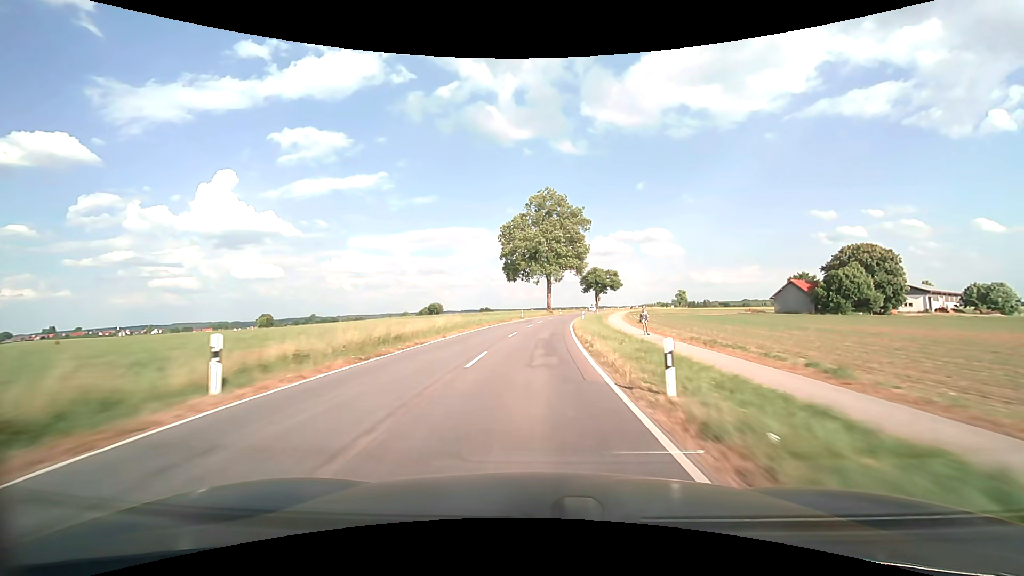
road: tertiary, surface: asphalt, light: Day
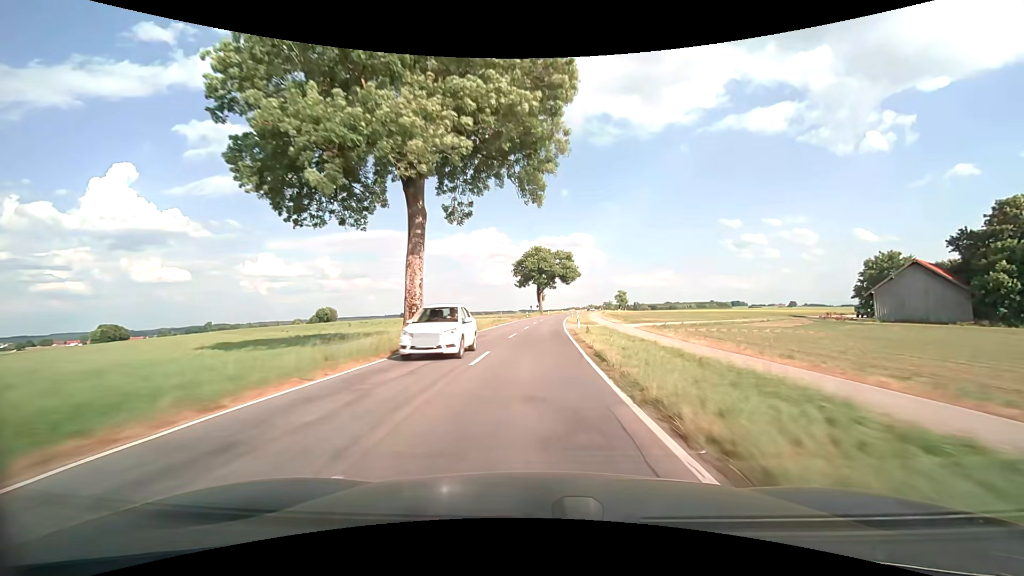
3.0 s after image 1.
(+4.2, +69.4) m; +8°
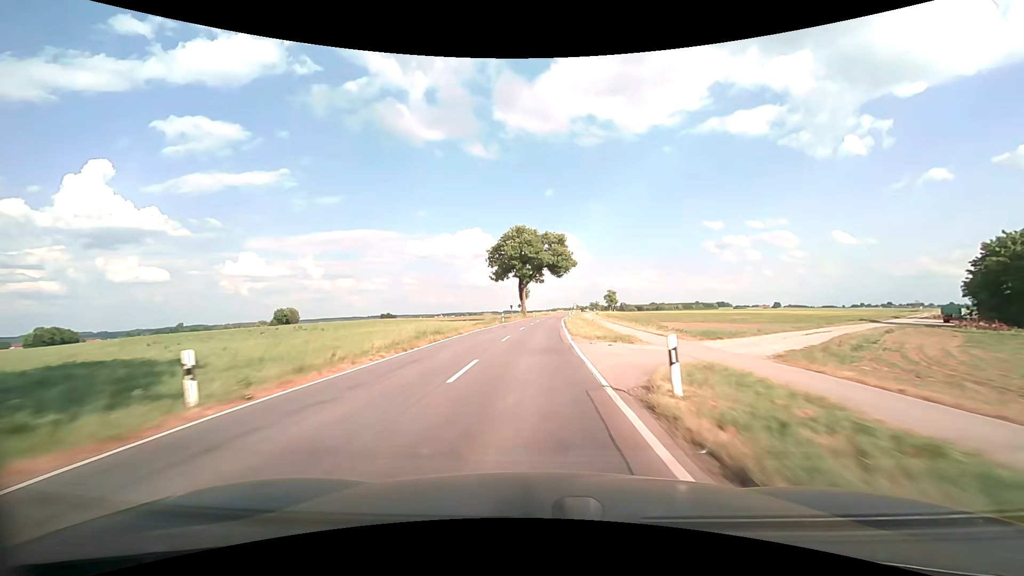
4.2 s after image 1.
(+0.5, +26.9) m; +2°
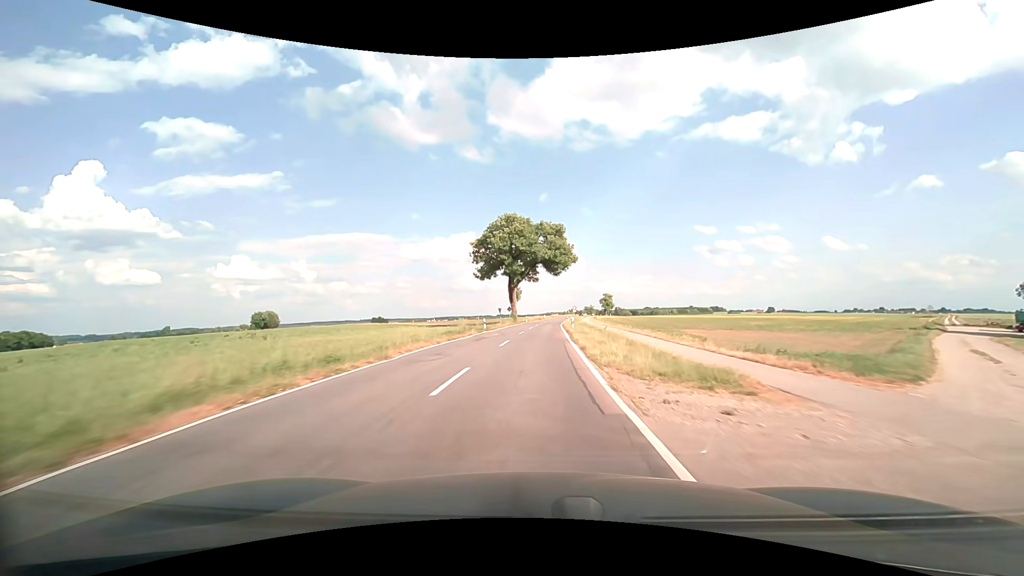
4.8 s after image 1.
(+0.1, +13.4) m; +1°
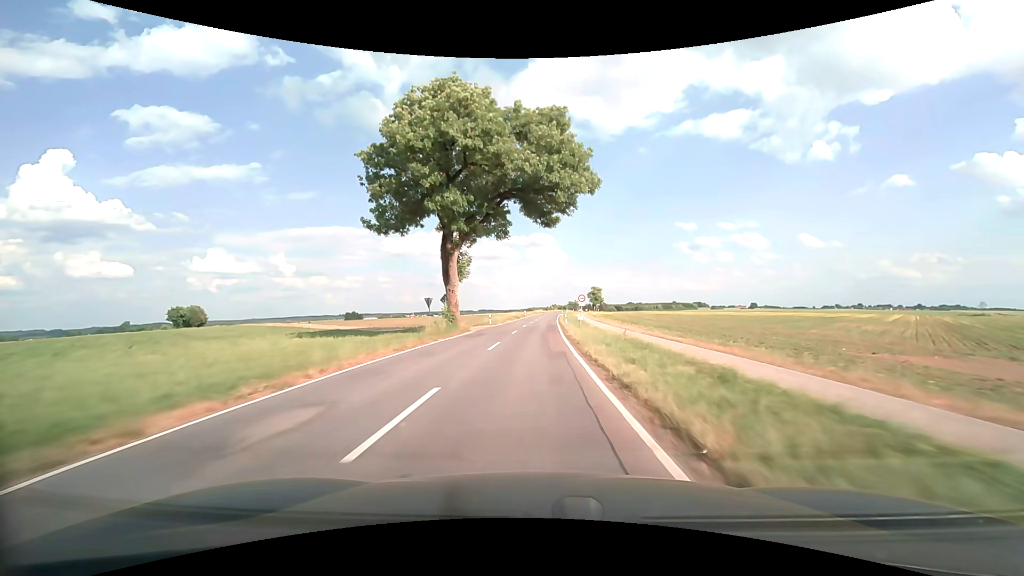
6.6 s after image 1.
(+0.8, +39.9) m; +2°
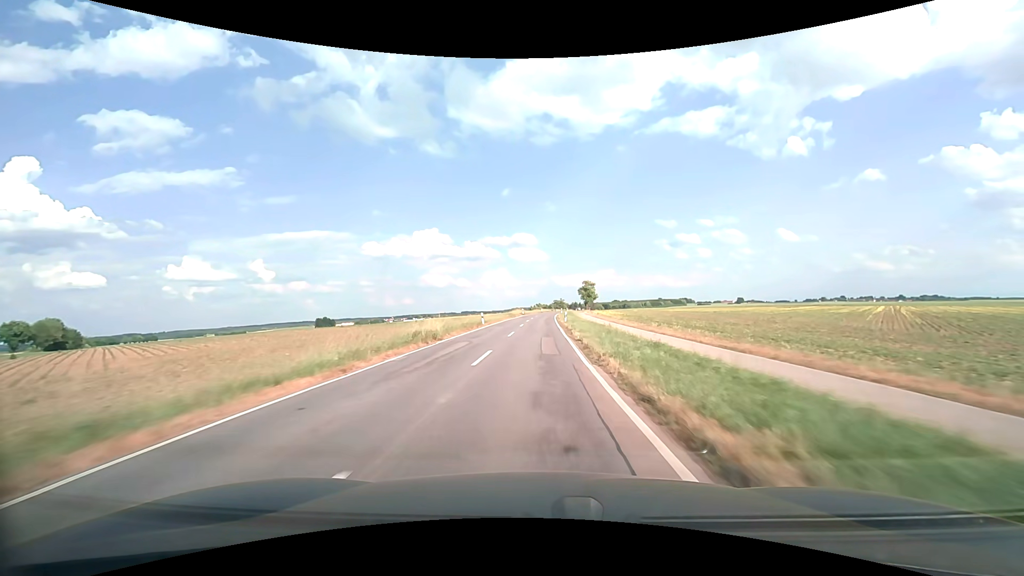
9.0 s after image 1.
(+0.9, +53.1) m; +2°
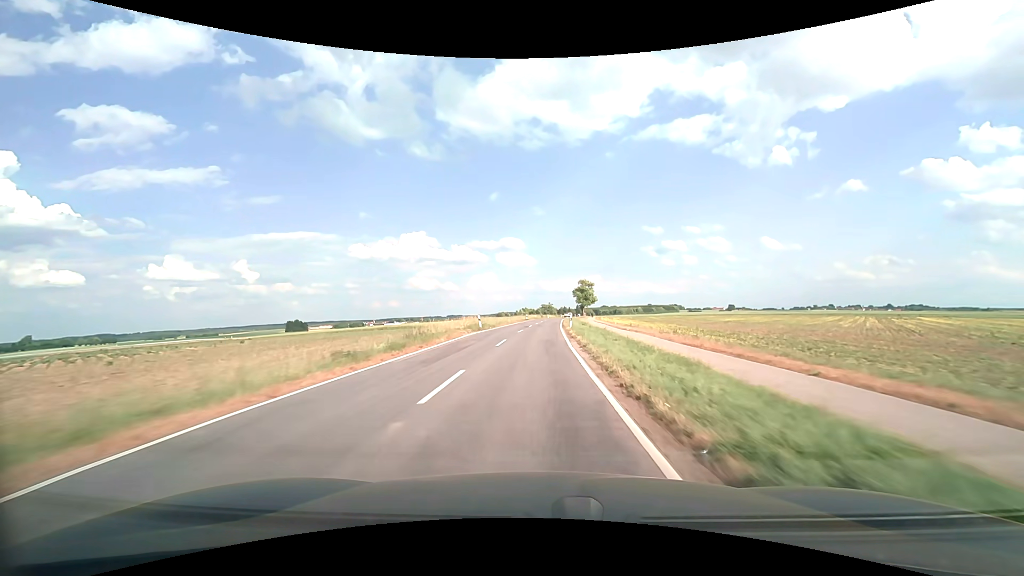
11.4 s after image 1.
(+0.6, +53.1) m; +1°
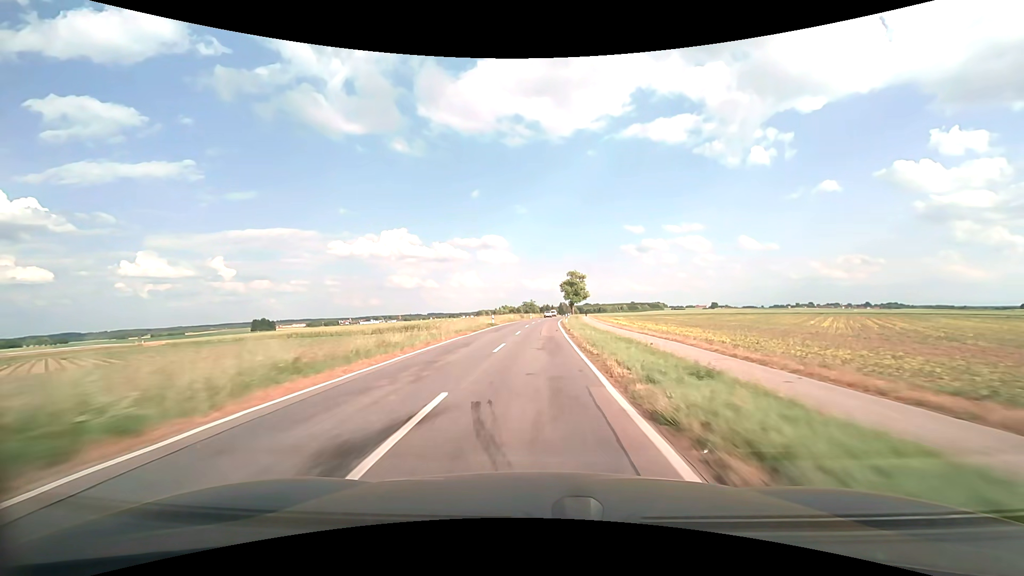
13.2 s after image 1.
(+0.6, +39.7) m; +2°
(0, +10) (0, +20) (0, +30) (+1, +40) (+1, +50) (+1, +60) (+2, +70) (+3, +80) (+3, +90) (+4, +100) m
